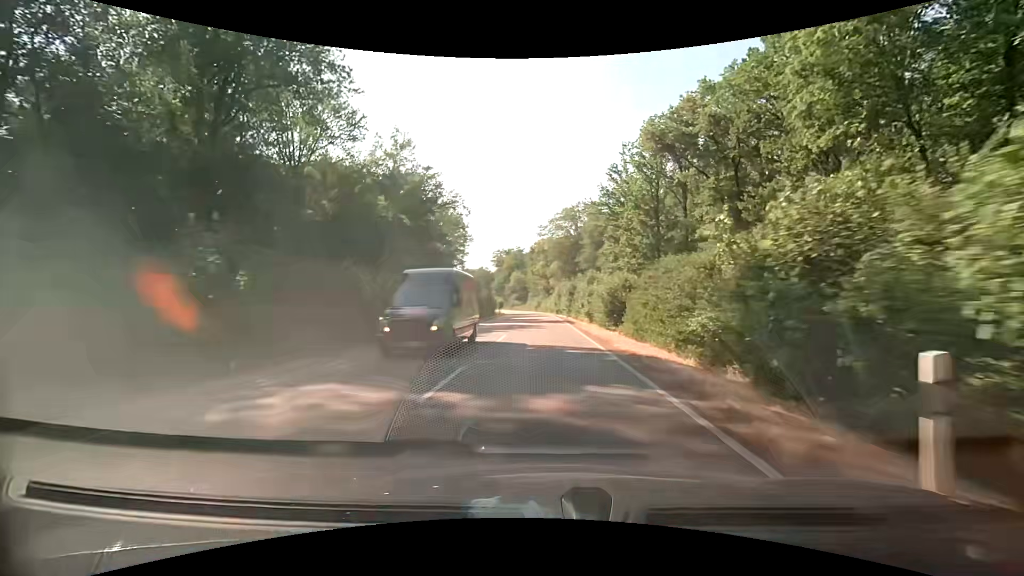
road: secondary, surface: asphalt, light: Day
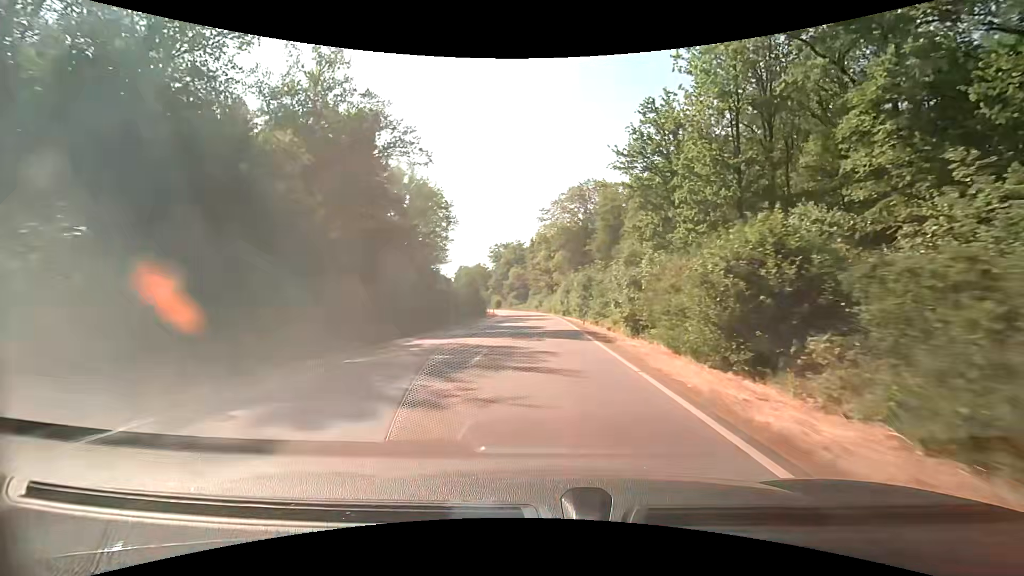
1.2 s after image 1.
(0.0, +19.8) m; 0°
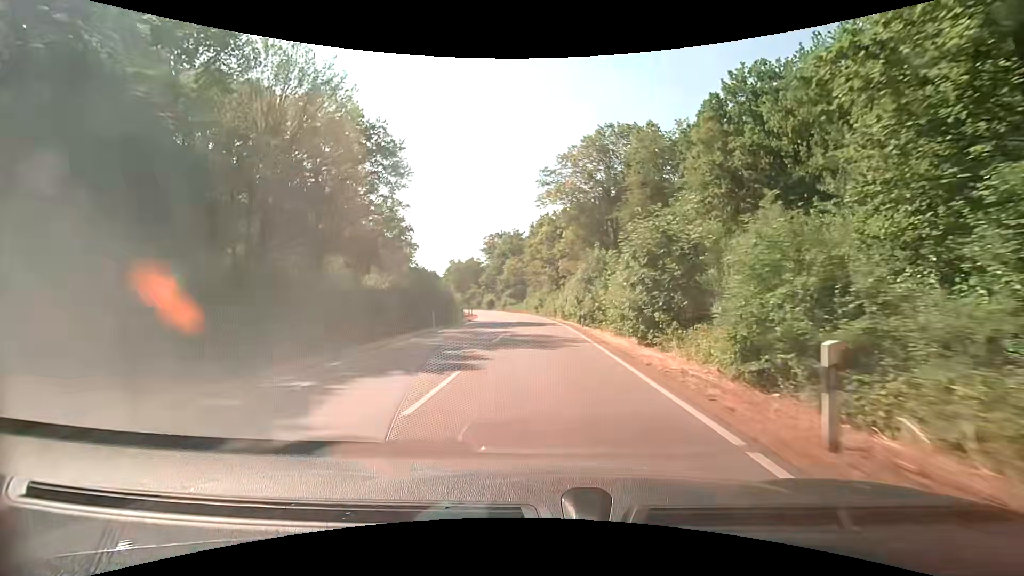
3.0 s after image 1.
(-0.1, +29.0) m; -1°
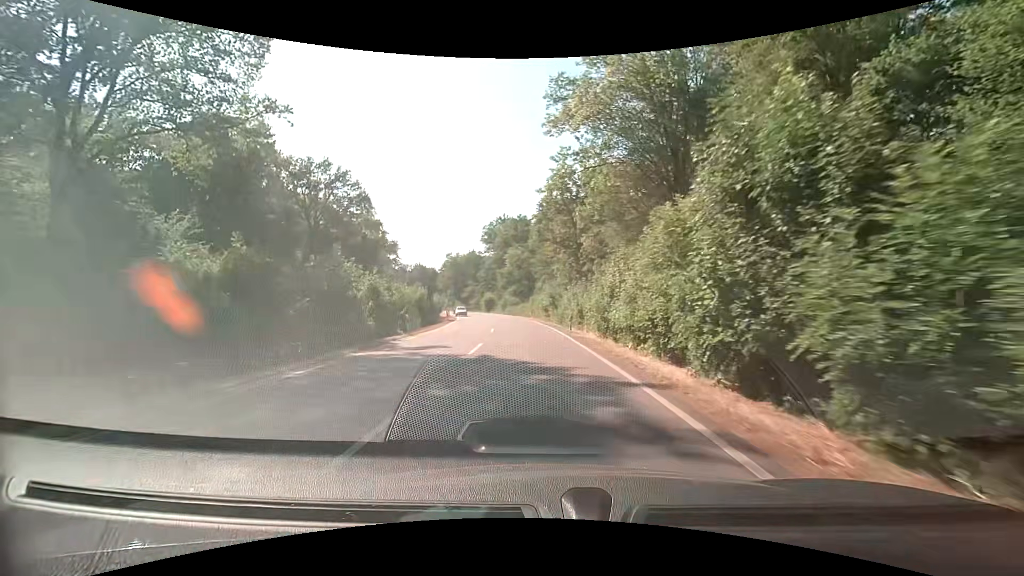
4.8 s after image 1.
(-0.1, +28.0) m; -1°
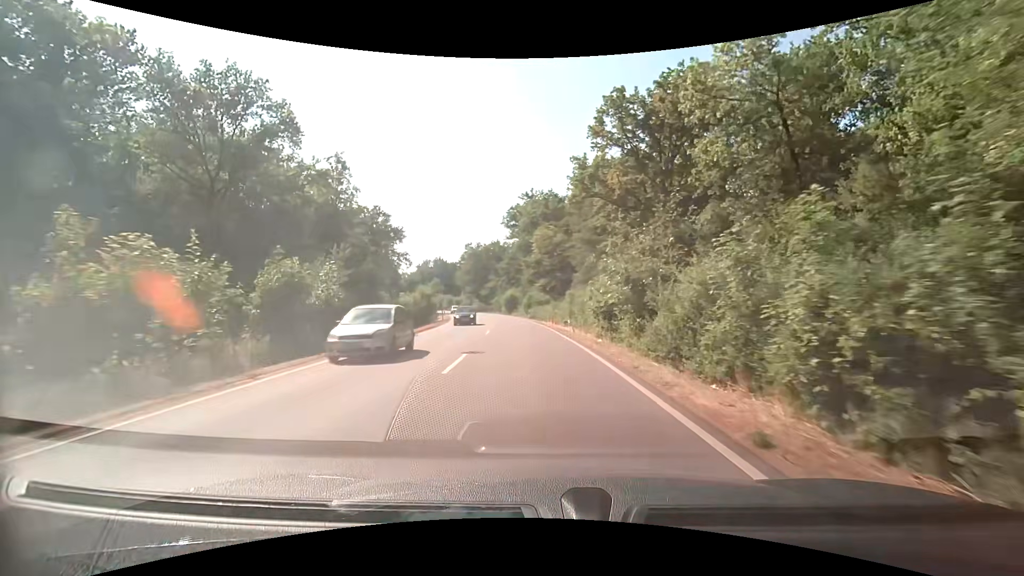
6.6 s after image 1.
(-0.9, +27.1) m; -4°
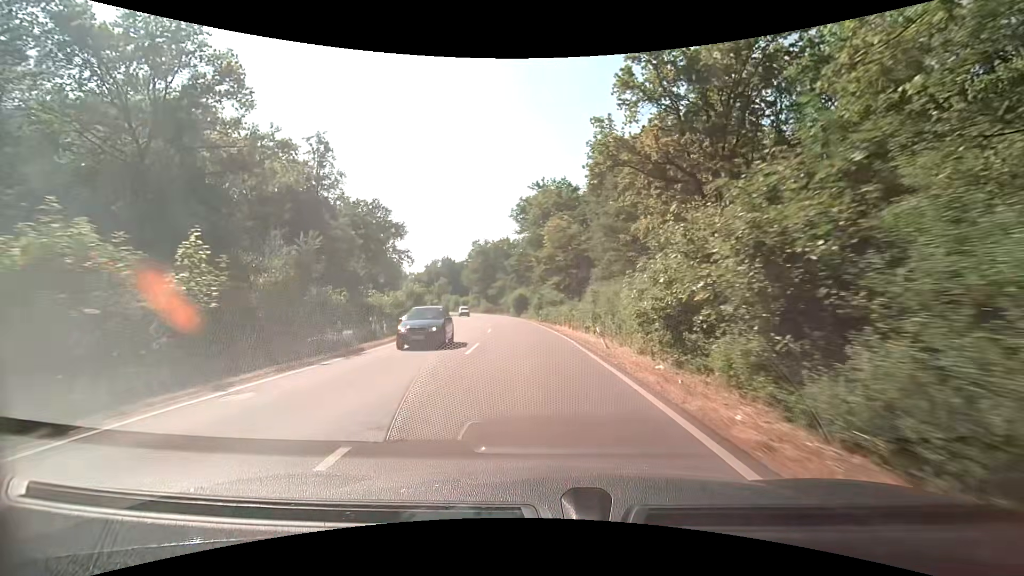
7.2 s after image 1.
(-0.1, +9.0) m; -1°
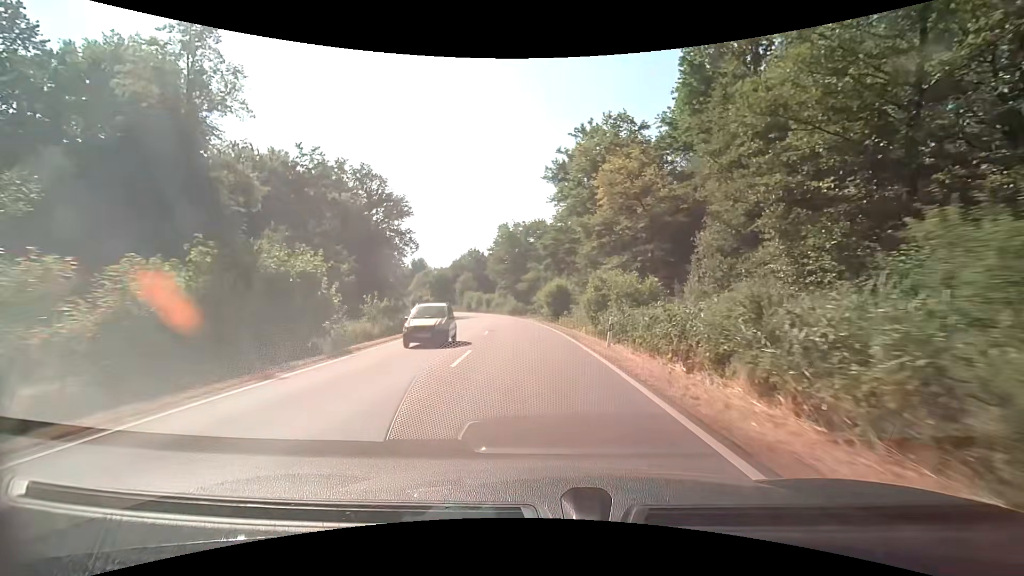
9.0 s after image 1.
(-1.1, +27.3) m; -5°
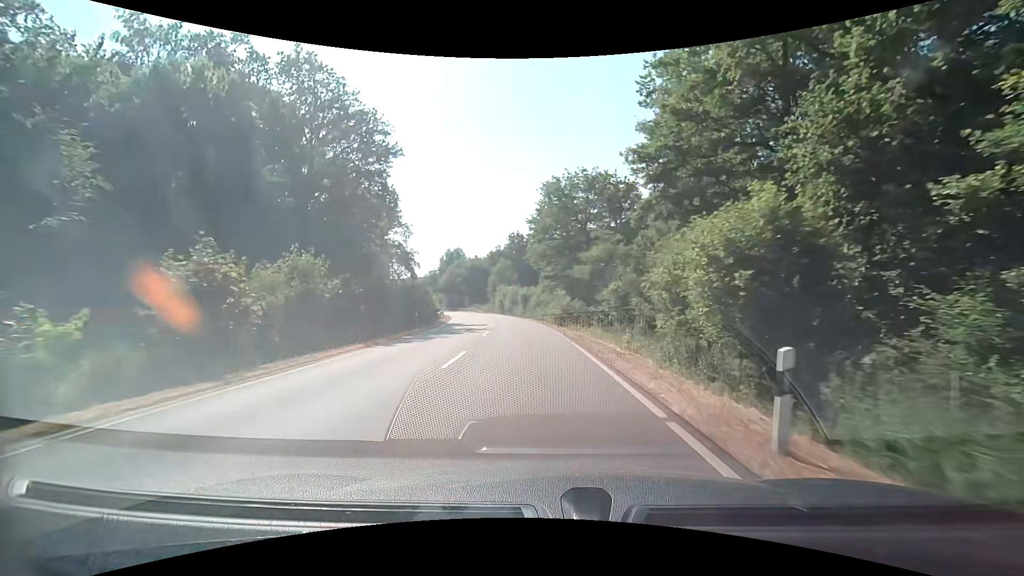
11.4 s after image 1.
(-2.0, +36.9) m; -6°
(0, +10) (-1, +20) (-1, +30) (-2, +40) (-4, +50) (-5, +60) (-7, +70) (-9, +79) (-11, +89) (-14, +99) m
